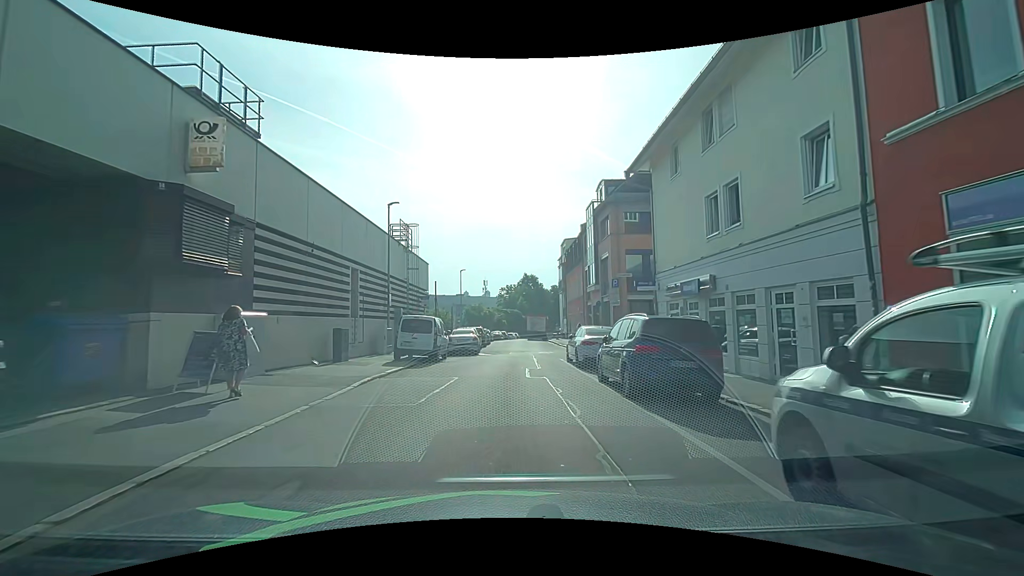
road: residential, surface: asphalt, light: Day
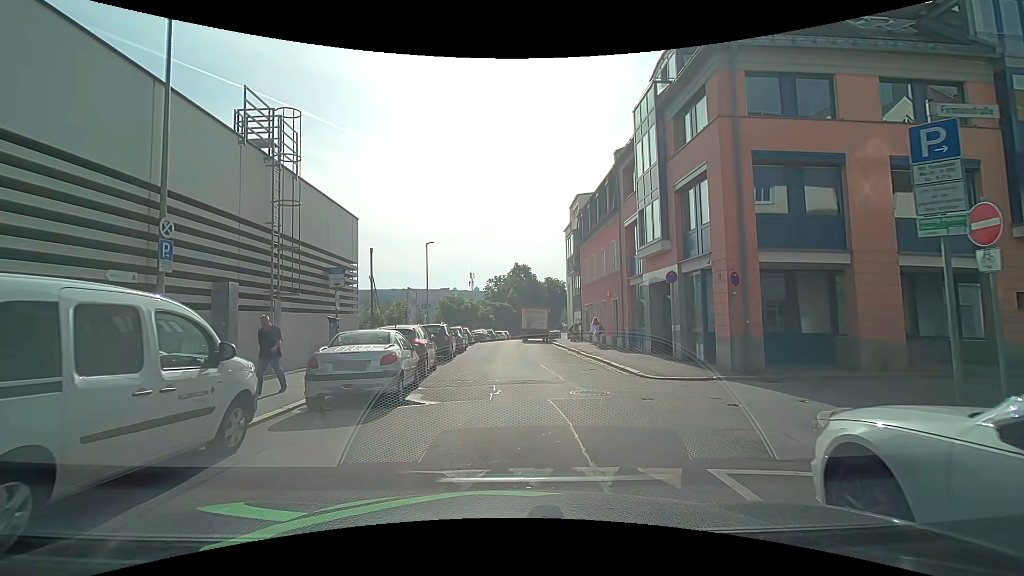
(0.0, +16.6) m; +1°
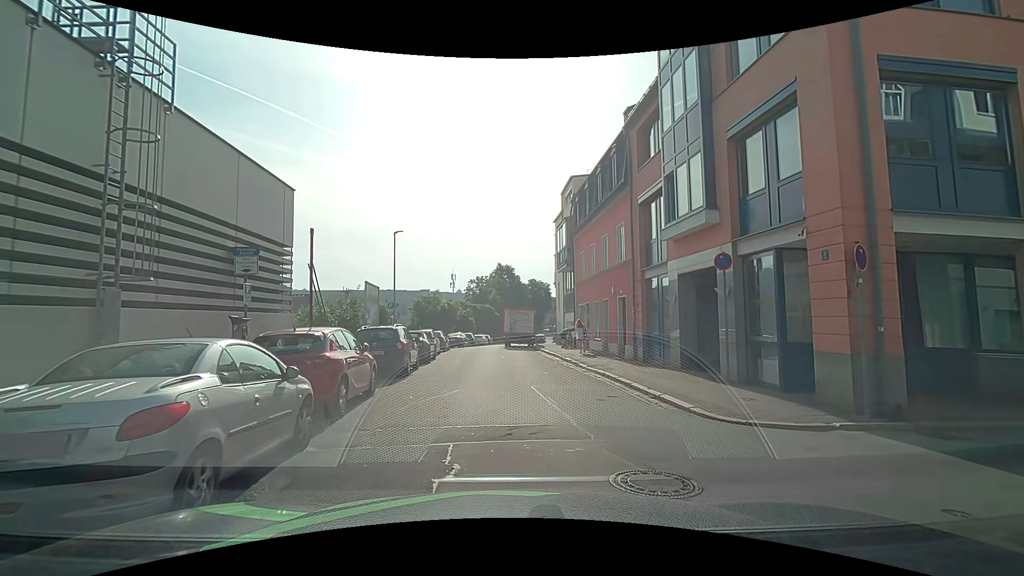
(0.0, +5.3) m; 0°
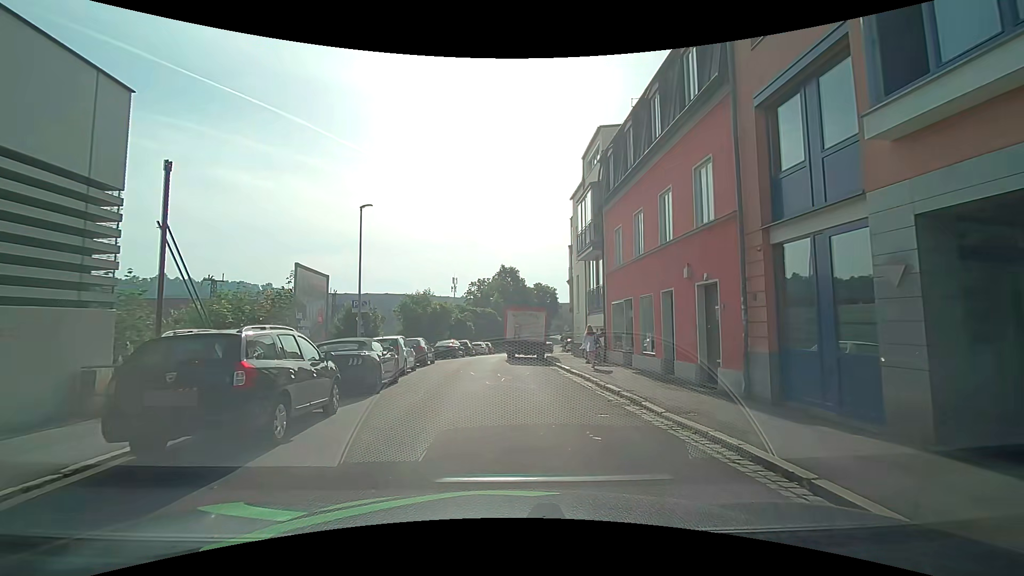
(+0.2, +8.8) m; +2°
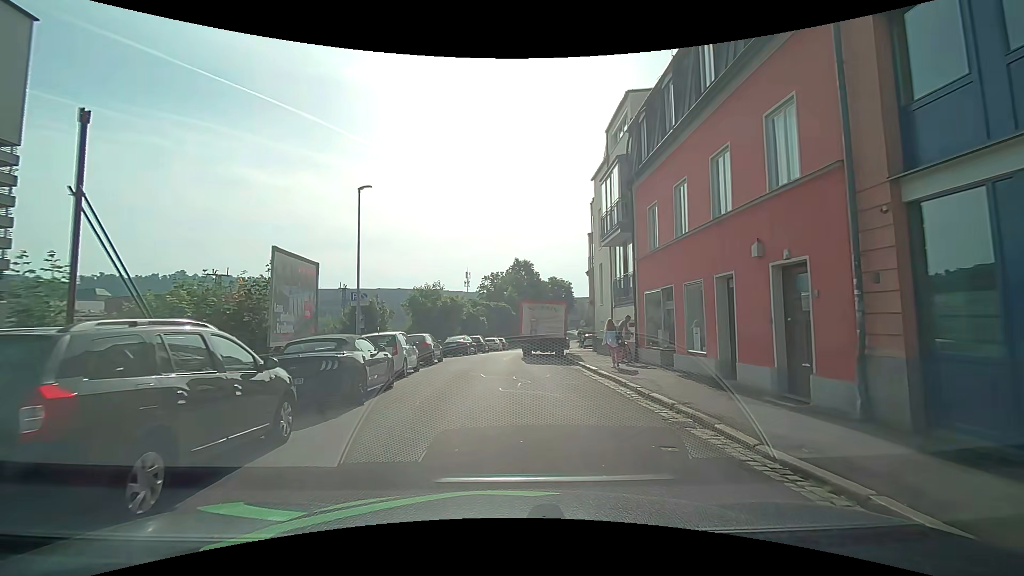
(-0.1, +2.8) m; -2°
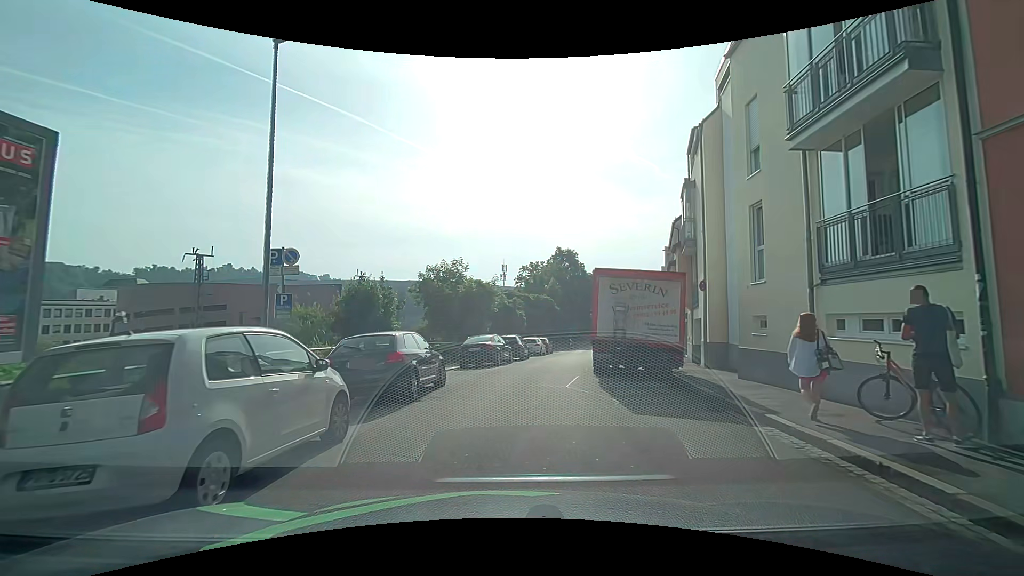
(-0.5, +12.1) m; -5°
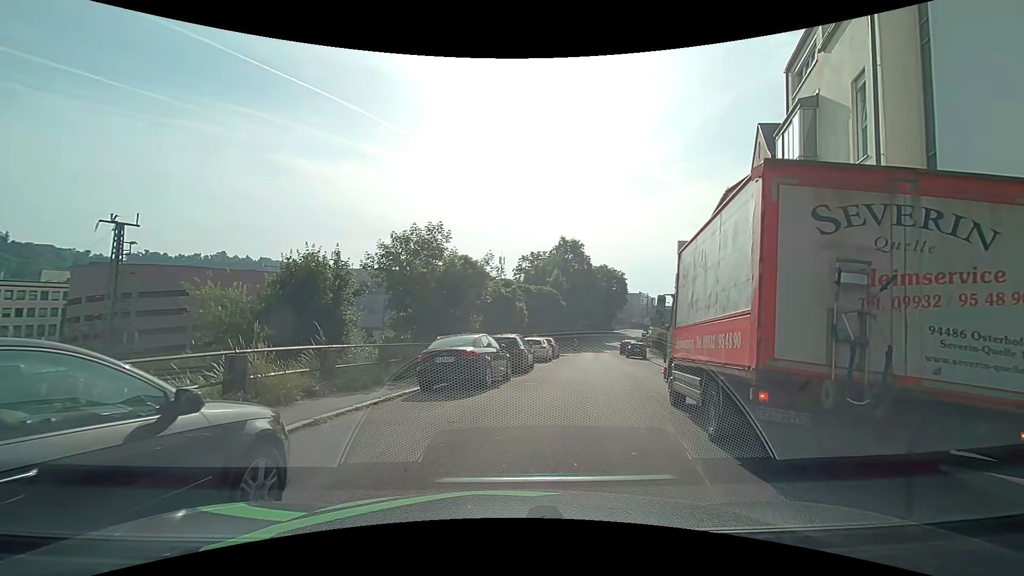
(+0.1, +8.8) m; 0°
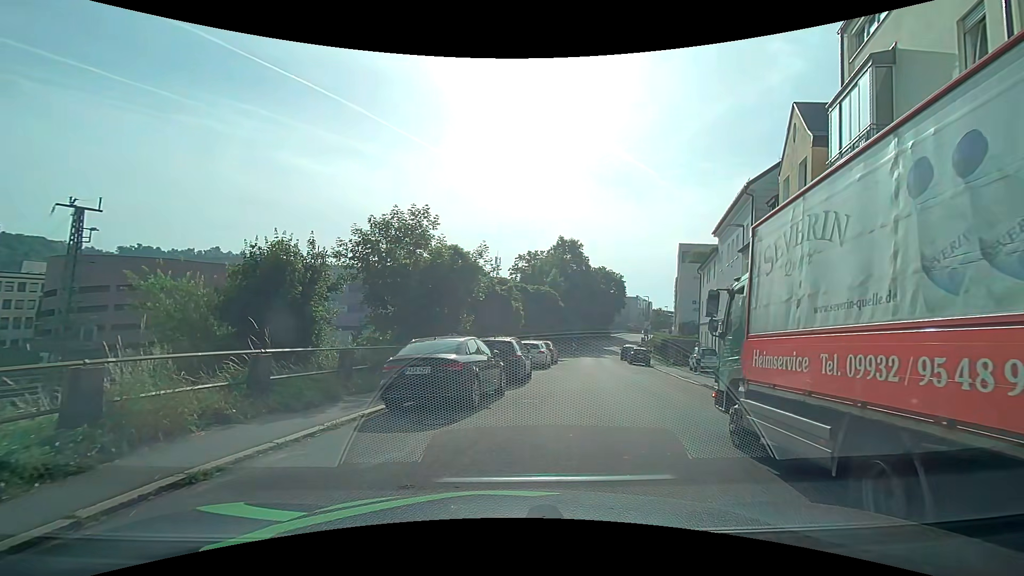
(0.0, +2.9) m; +1°
